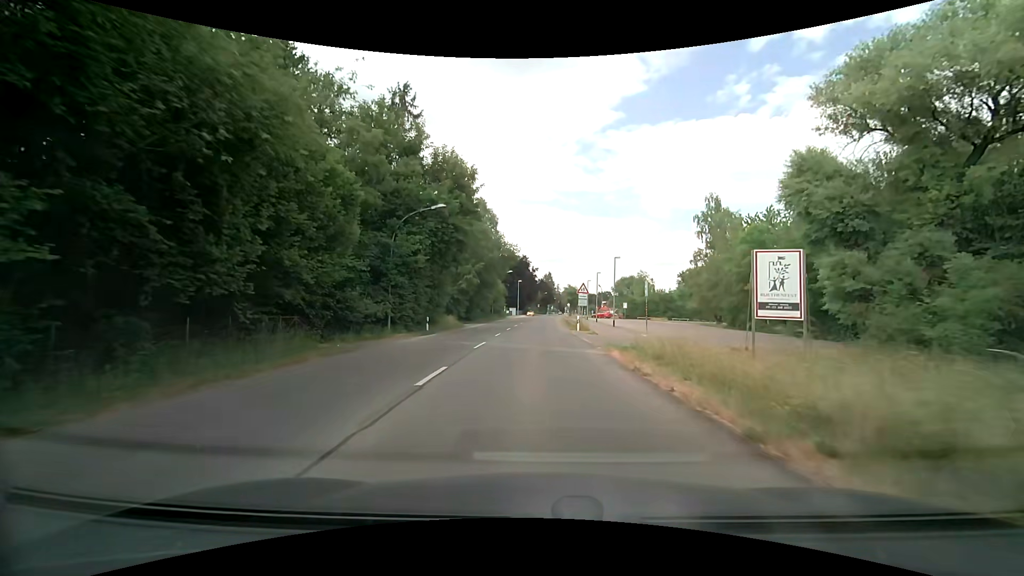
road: tertiary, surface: asphalt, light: Day
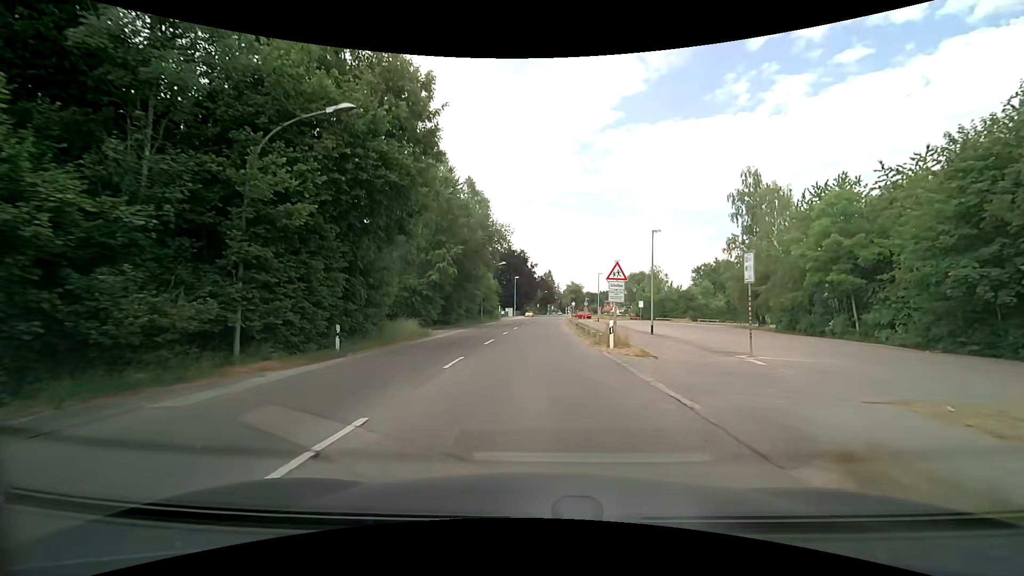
(0.0, +14.6) m; 0°
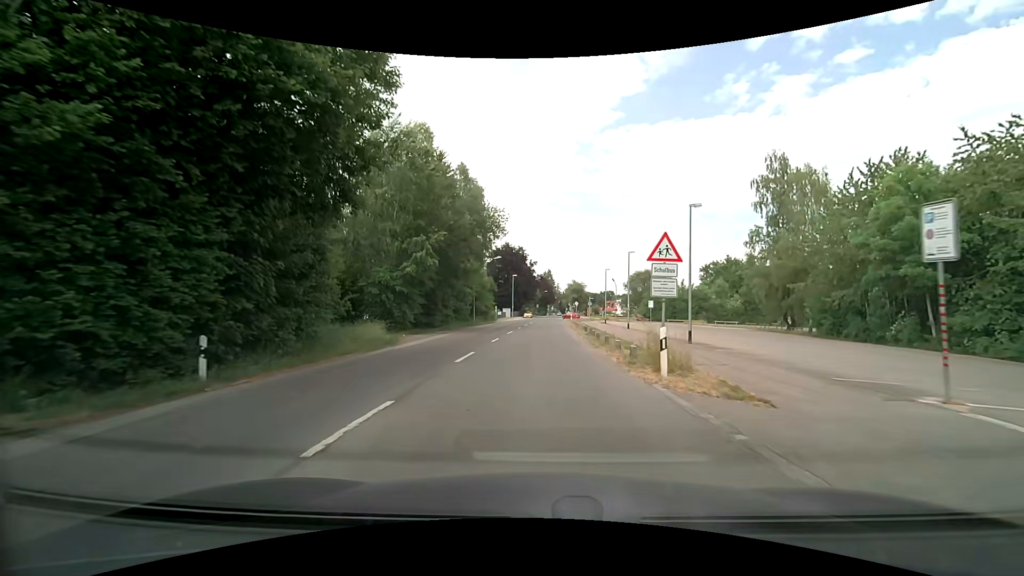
(0.0, +7.3) m; 0°
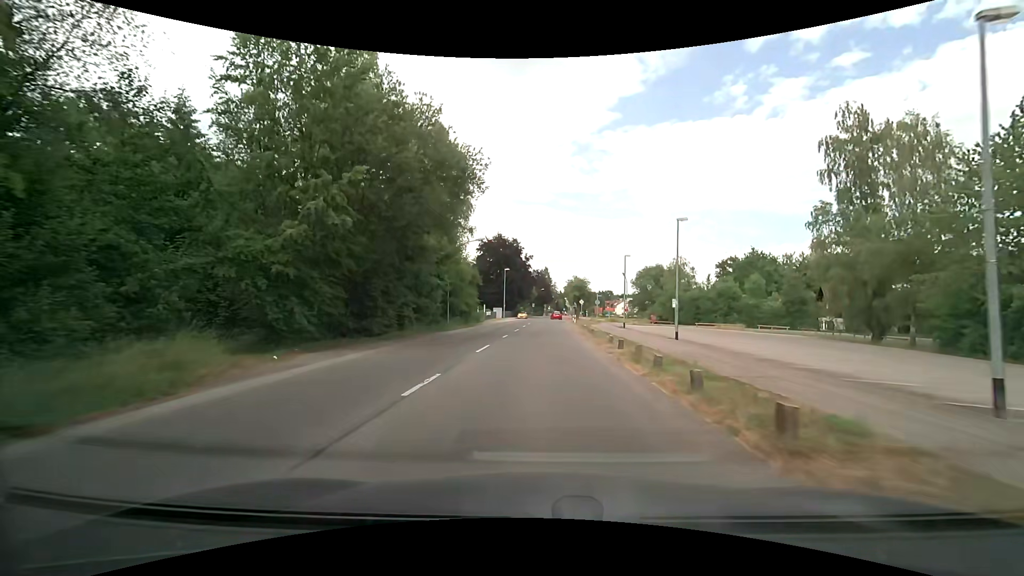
(+0.1, +14.5) m; 0°
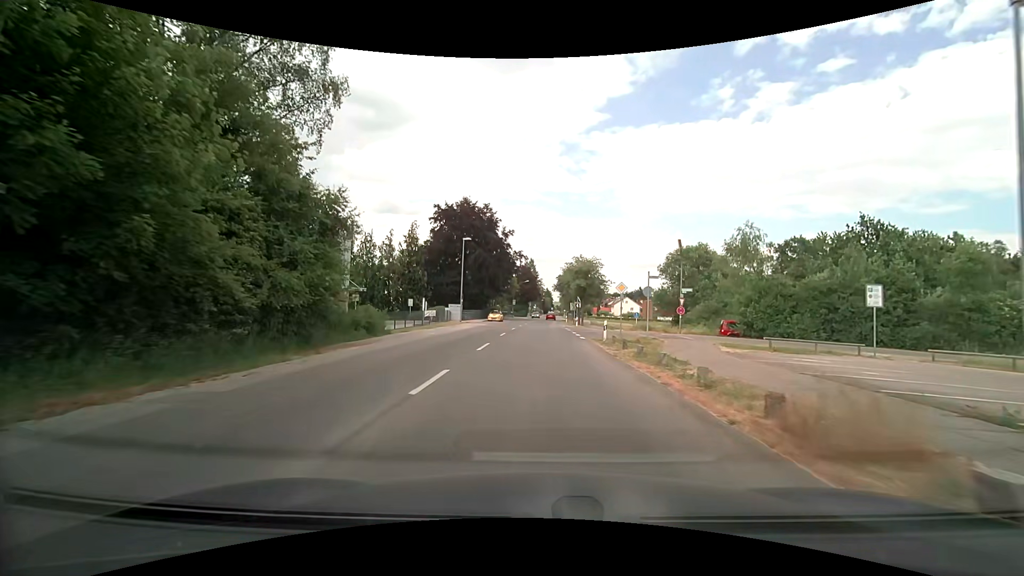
(+0.8, +35.5) m; +2°
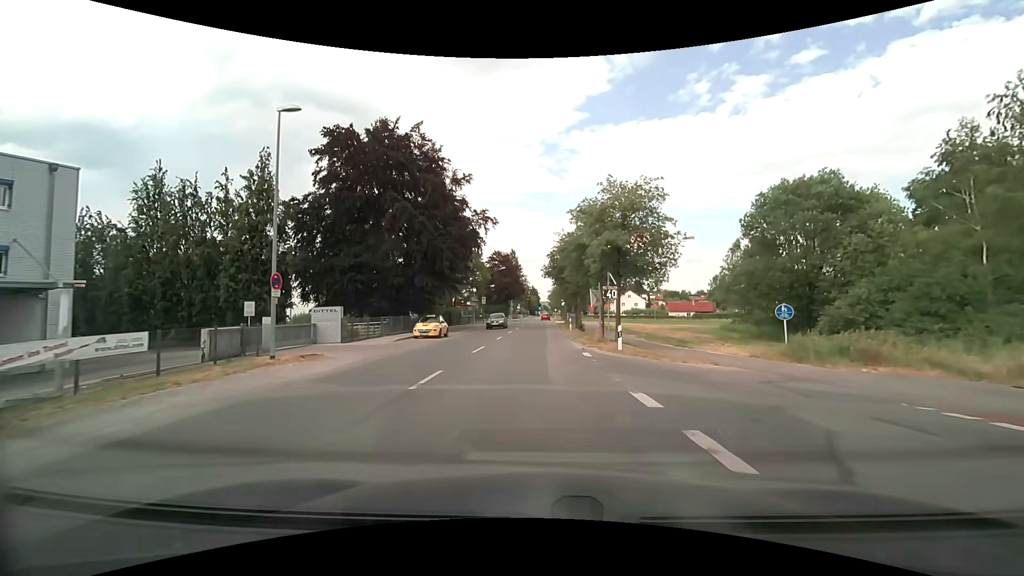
(+0.7, +34.3) m; +2°
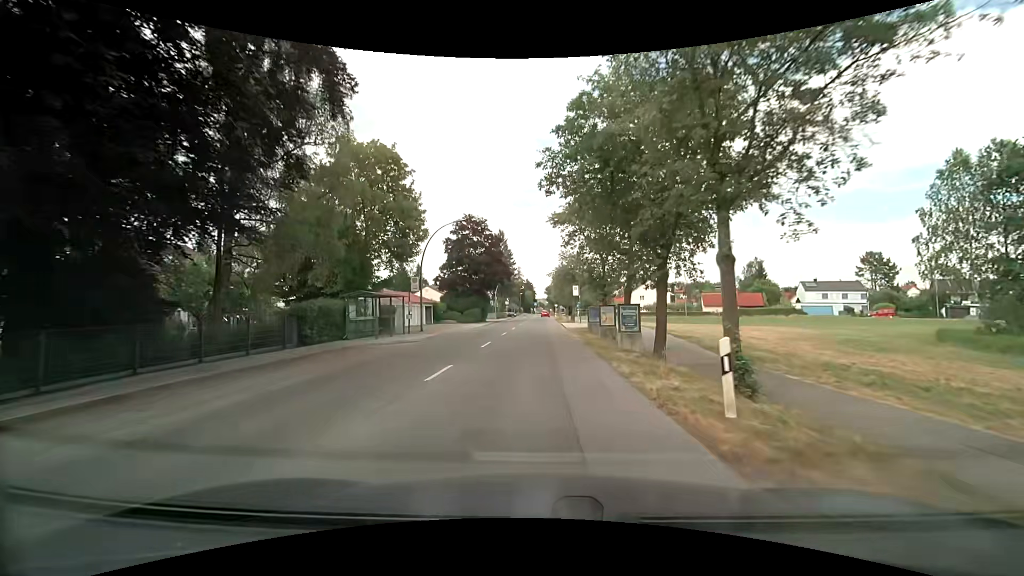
(+0.4, +35.0) m; 0°
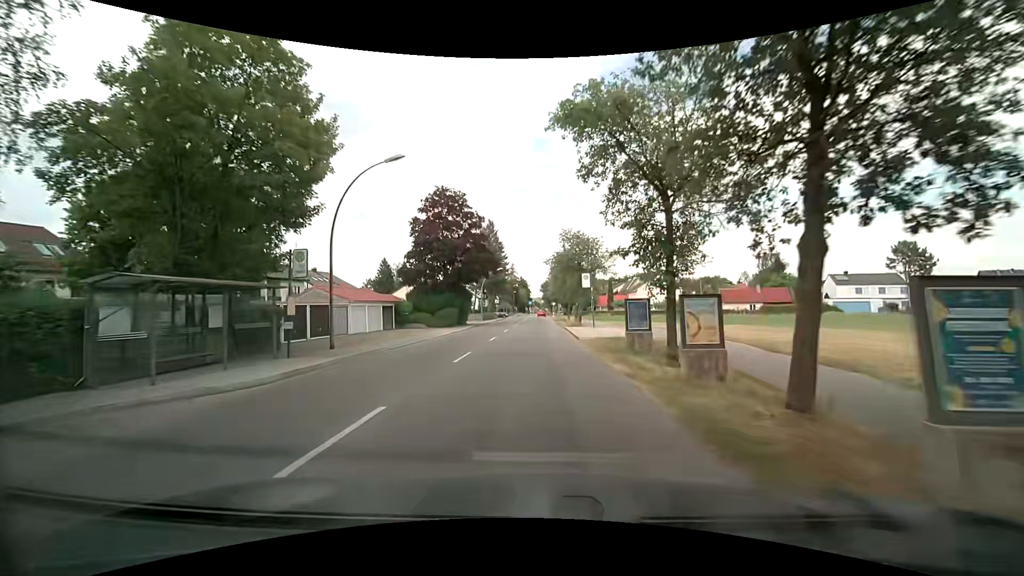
(+0.2, +14.4) m; +1°
(0, +10) (0, +20) (0, +30) (0, +40) (0, +50) (0, +60) (0, +70) (0, +80) (0, +90) (0, +100) m
